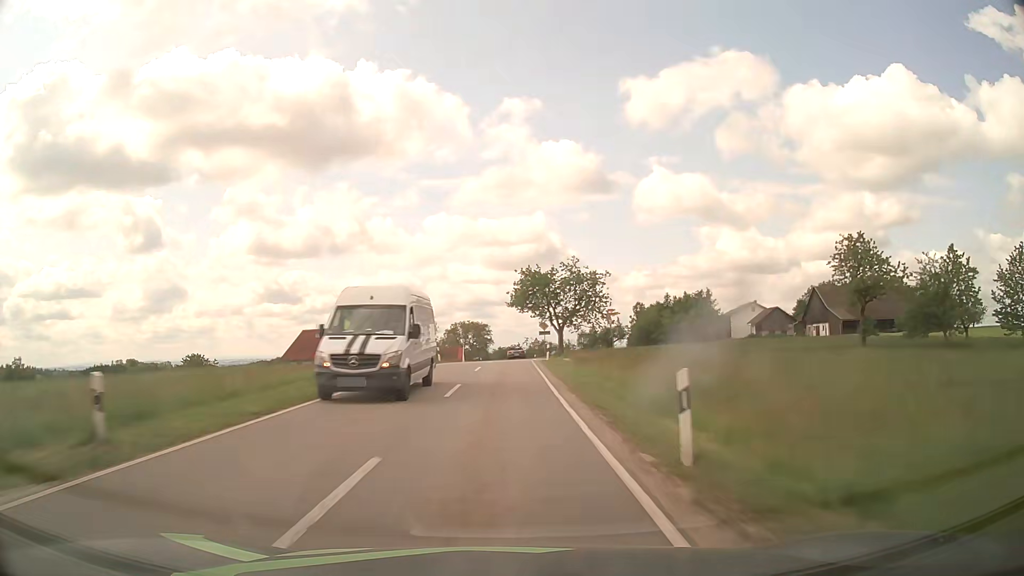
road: tertiary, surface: asphalt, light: Day
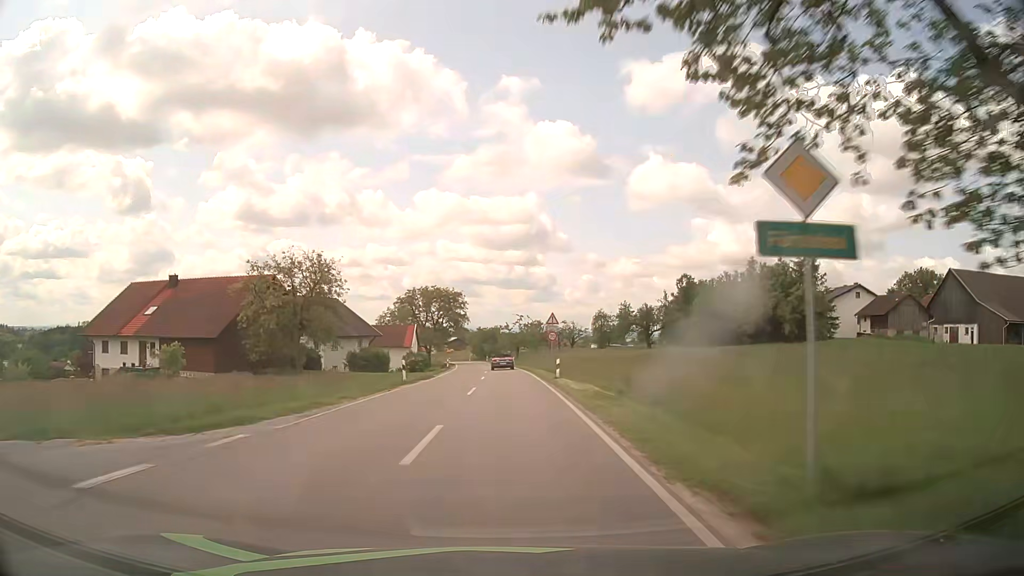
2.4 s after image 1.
(+0.3, +55.6) m; +1°
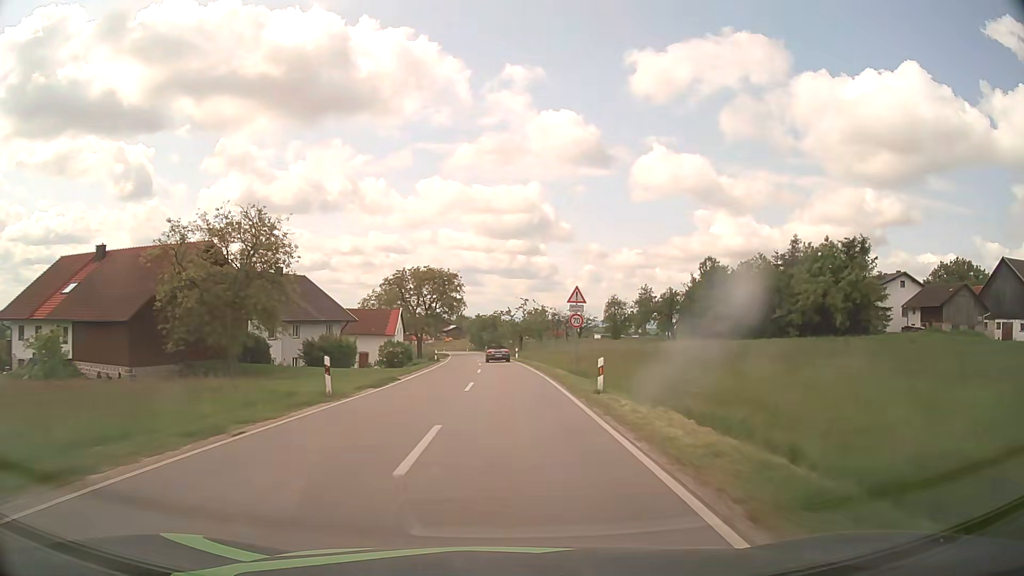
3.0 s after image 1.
(0.0, +13.2) m; 0°
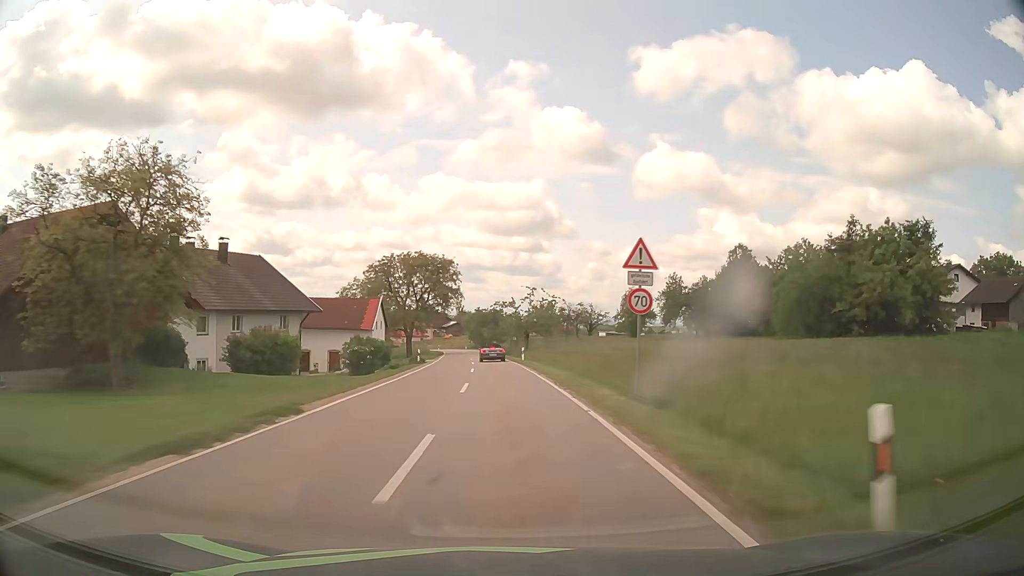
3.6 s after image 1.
(0.0, +13.0) m; 0°
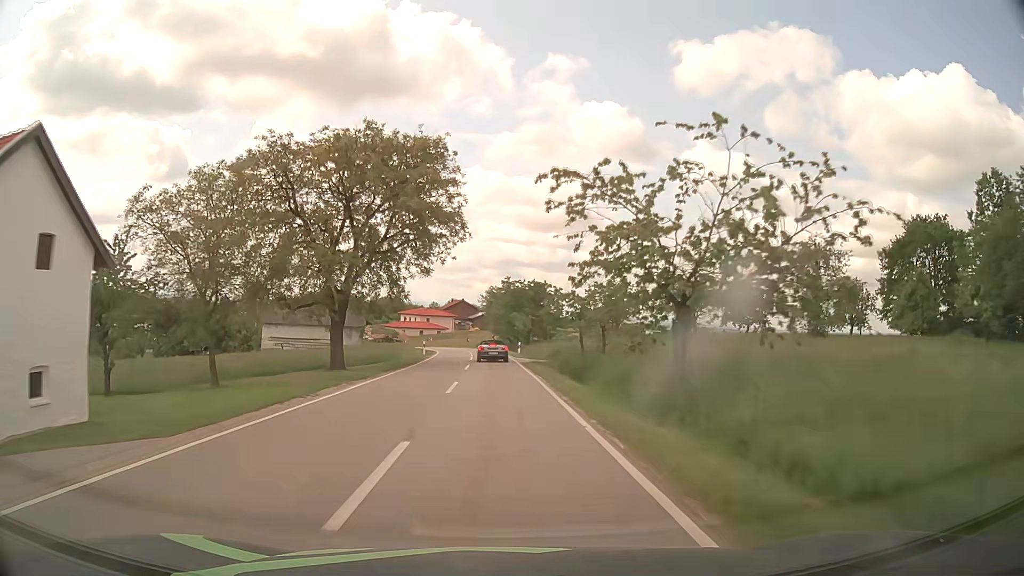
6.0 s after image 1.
(-1.1, +49.0) m; -3°
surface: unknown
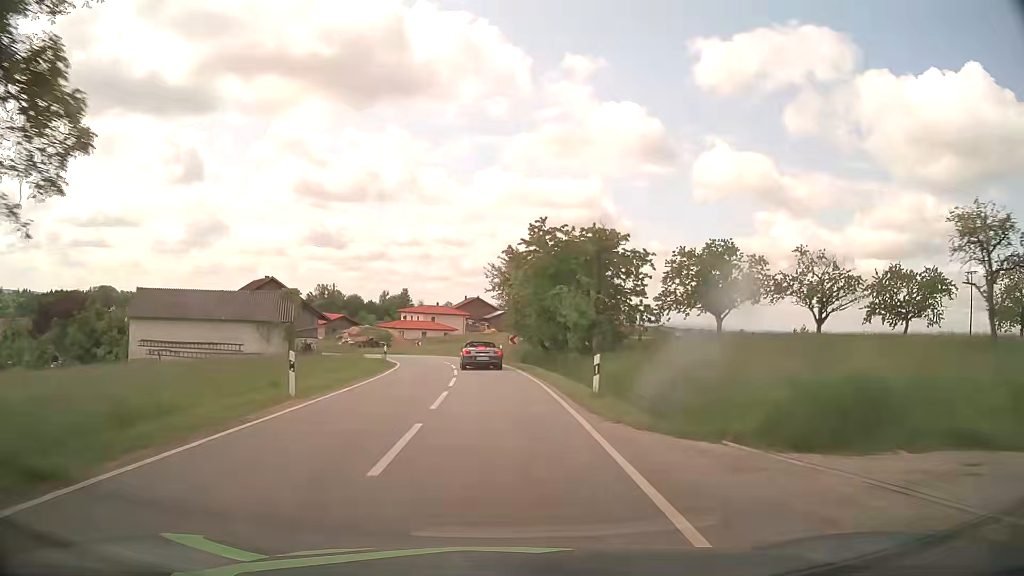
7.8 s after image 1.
(-0.5, +33.7) m; -2°
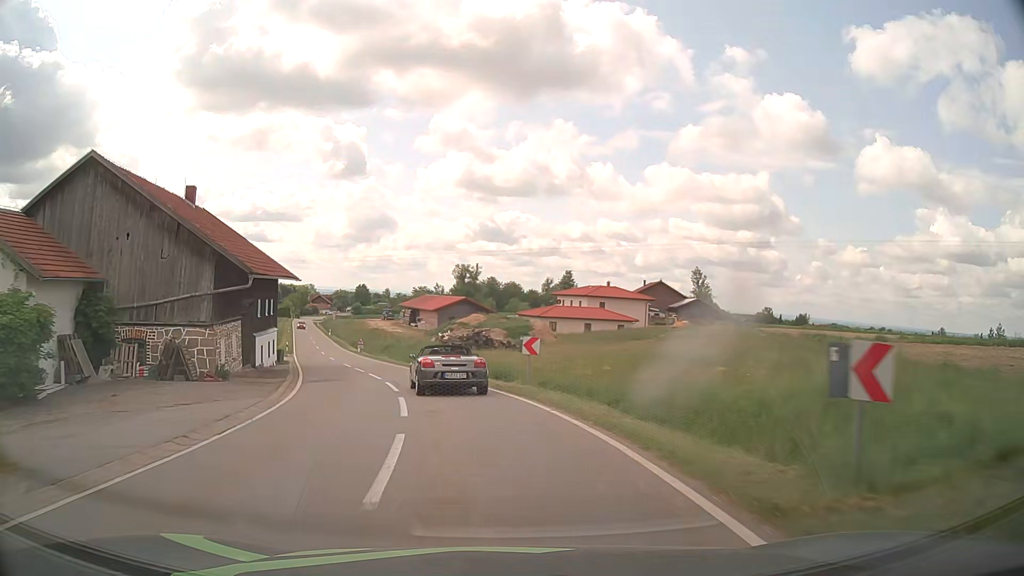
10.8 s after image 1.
(-3.8, +47.9) m; -14°
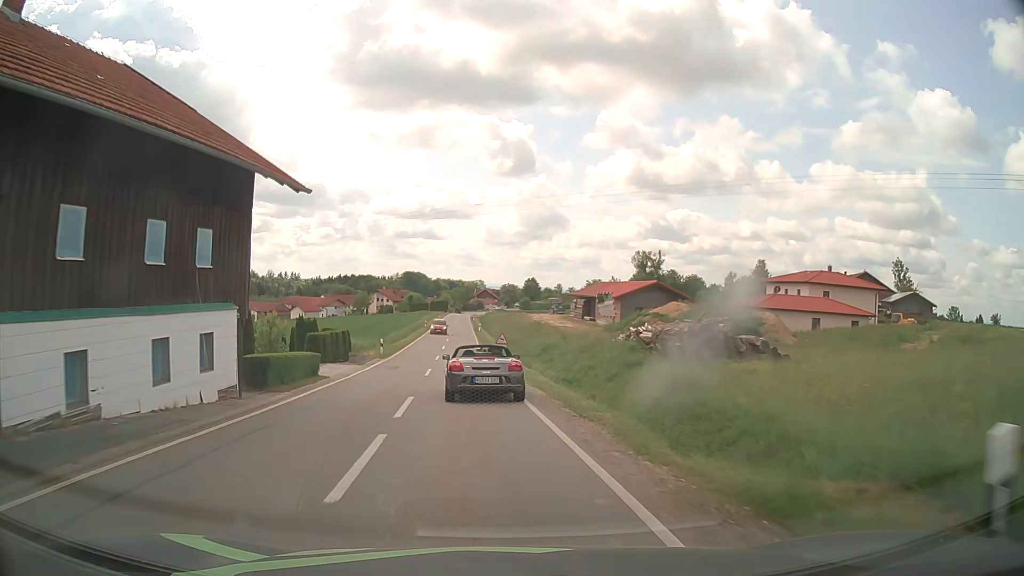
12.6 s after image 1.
(-3.1, +24.3) m; -15°
(0, +10) (-1, +20) (-2, +30) (-3, +40) (-4, +50) (-4, +60) (-5, +70) (-6, +80) (-6, +90) (-7, +100) m
